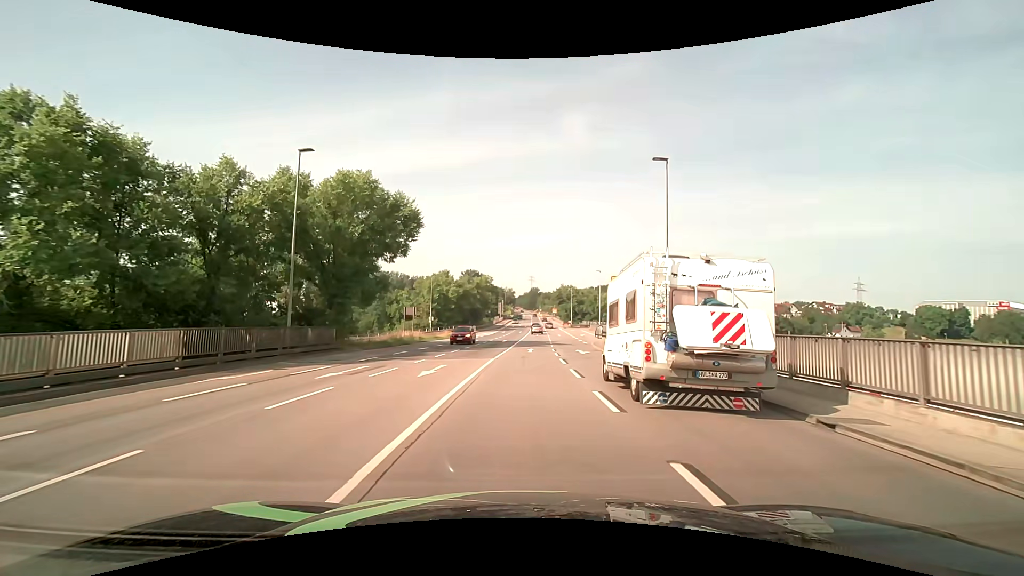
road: primary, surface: asphalt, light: Day
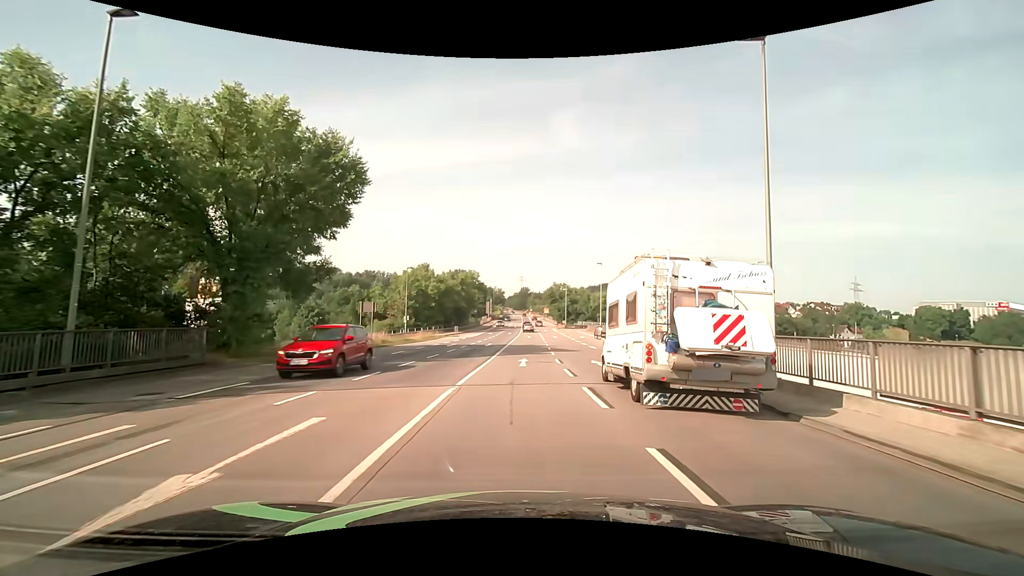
(+0.2, +11.5) m; +1°
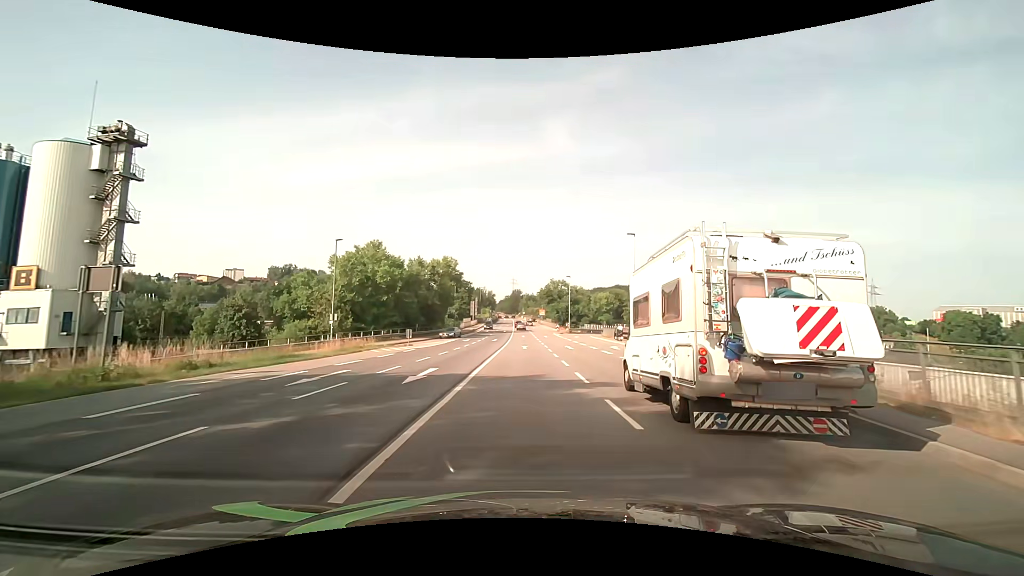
(+0.3, +26.3) m; +1°
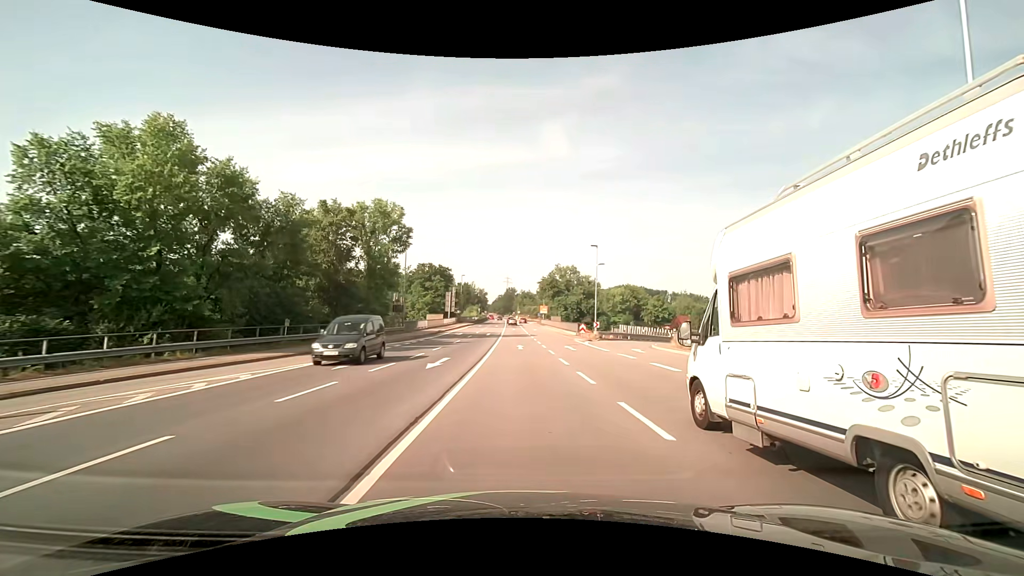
(+0.3, +36.9) m; +1°
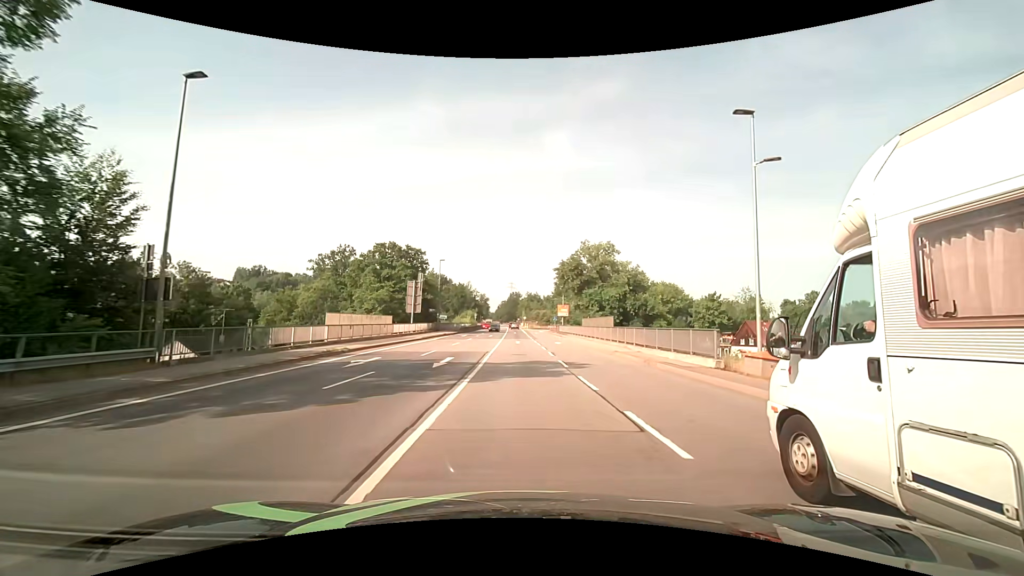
(0.0, +37.0) m; 0°
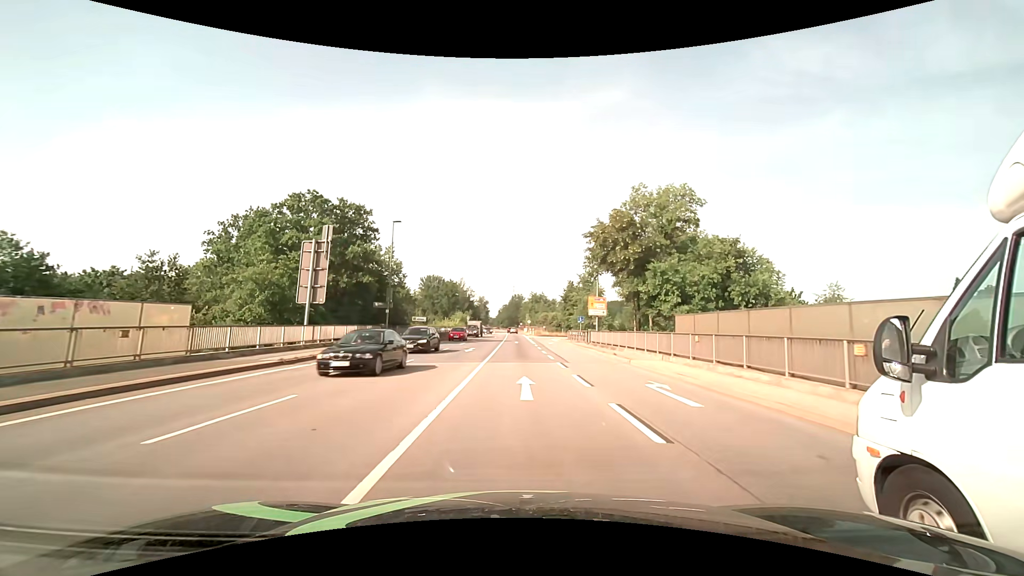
(-0.1, +29.7) m; -1°
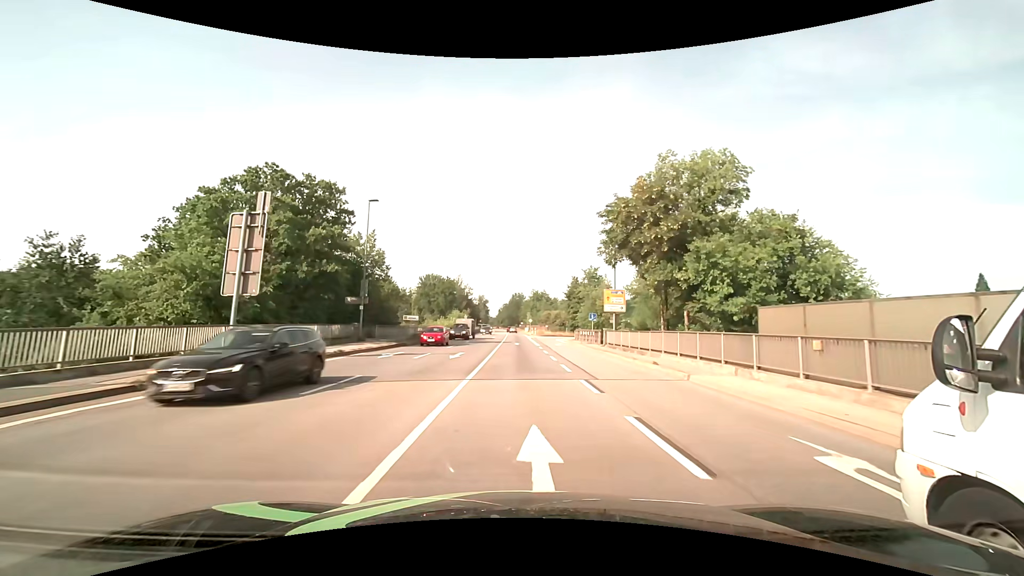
(0.0, +7.5) m; 0°
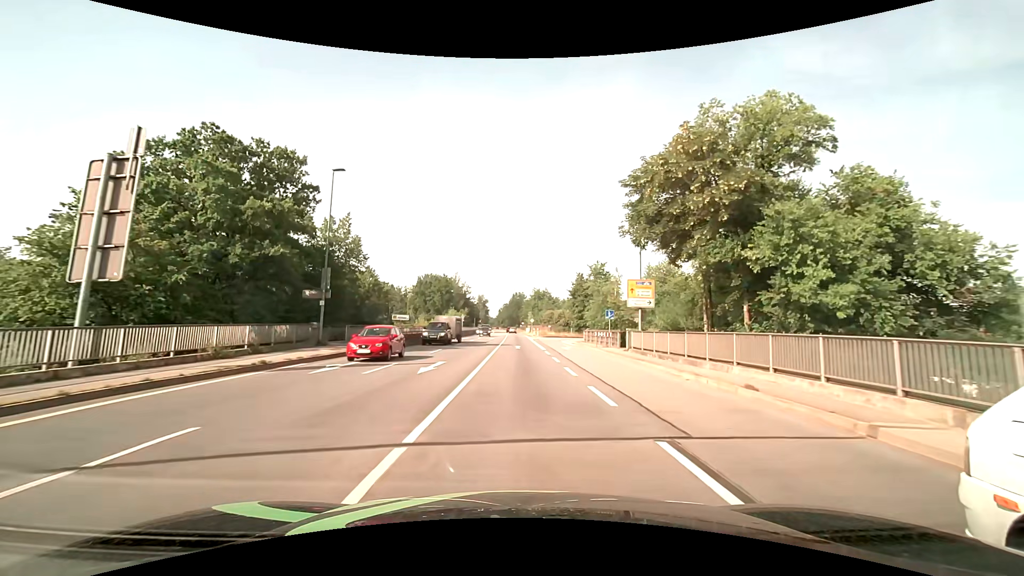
(0.0, +7.5) m; 0°
(0, +10) (0, +20) (0, +30) (0, +40) (0, +50) (0, +60) (0, +70) (0, +80) (-1, +90) (-1, +100) m
